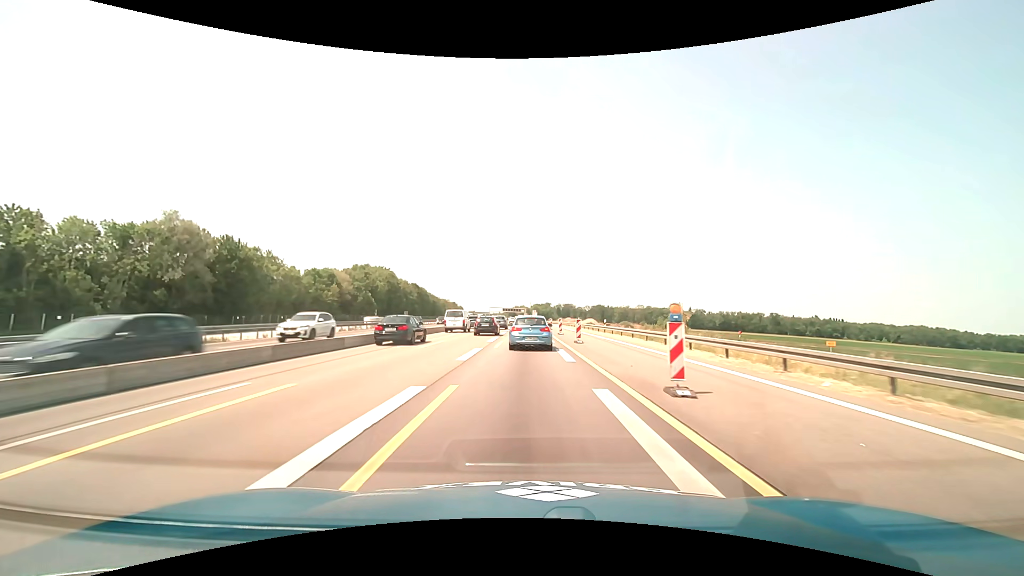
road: motorway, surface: asphalt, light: Day
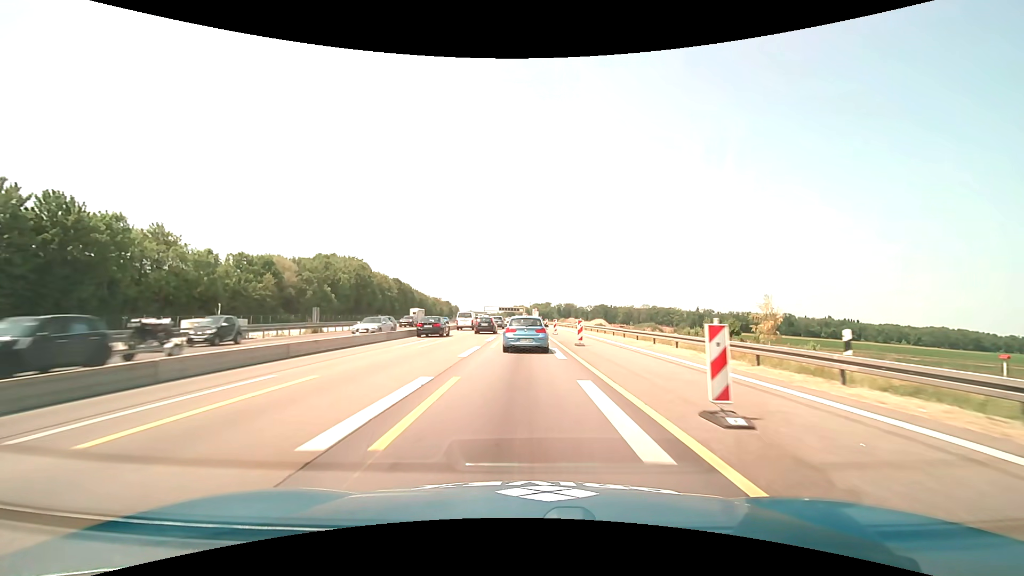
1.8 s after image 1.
(+0.1, +34.6) m; 0°
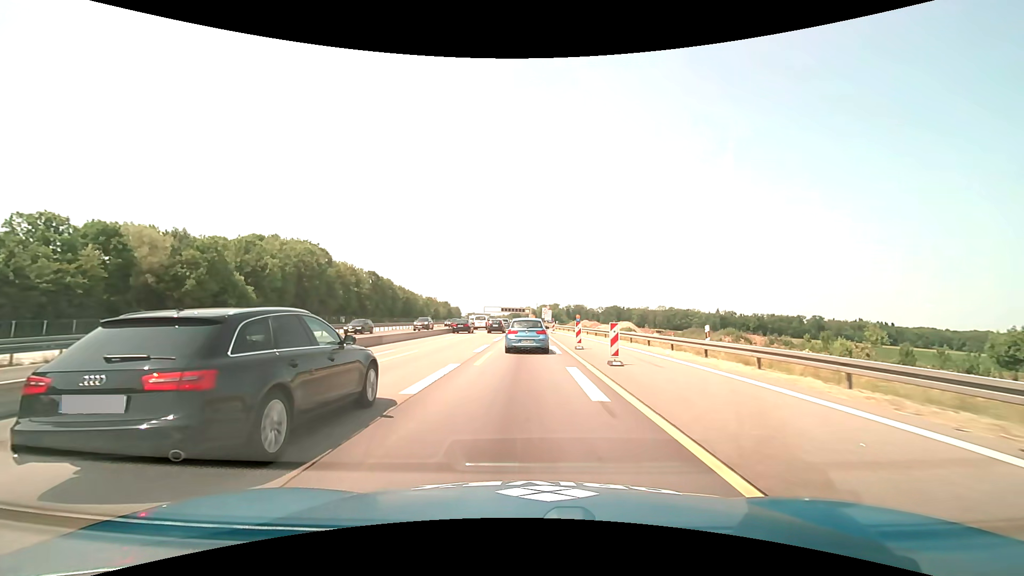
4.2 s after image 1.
(-0.2, +44.4) m; -1°
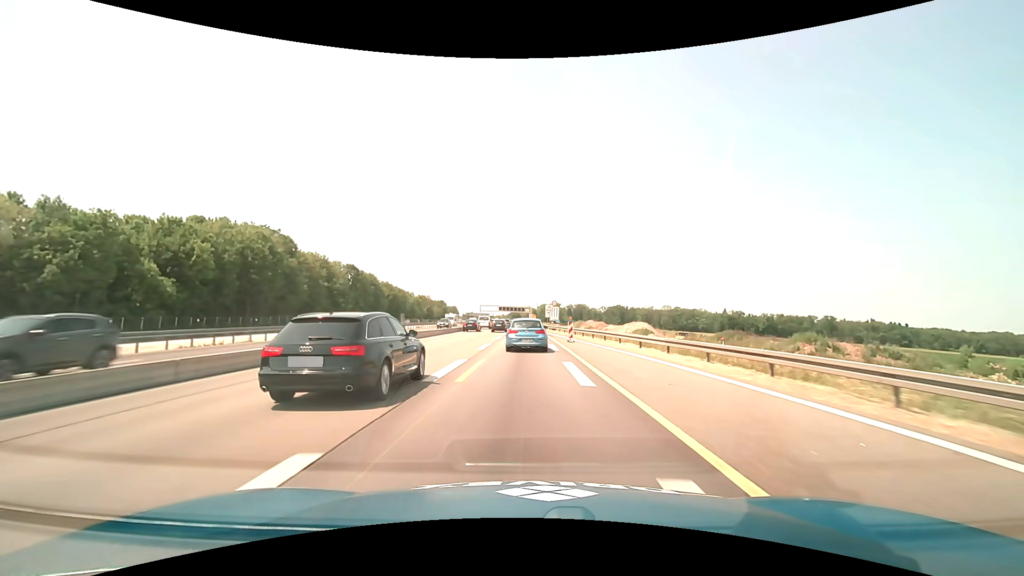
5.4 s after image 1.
(0.0, +22.1) m; 0°
